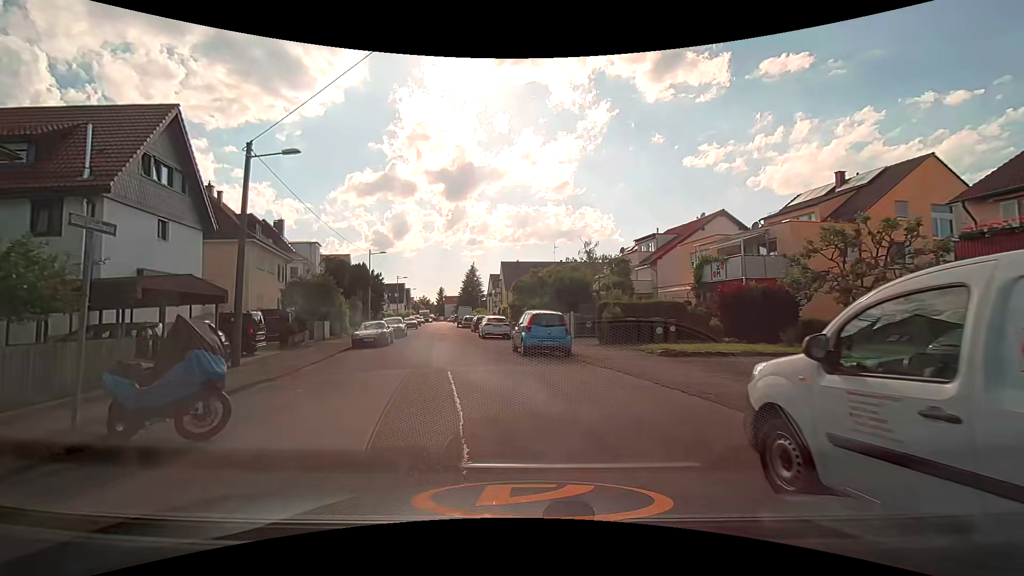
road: residential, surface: asphalt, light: Day
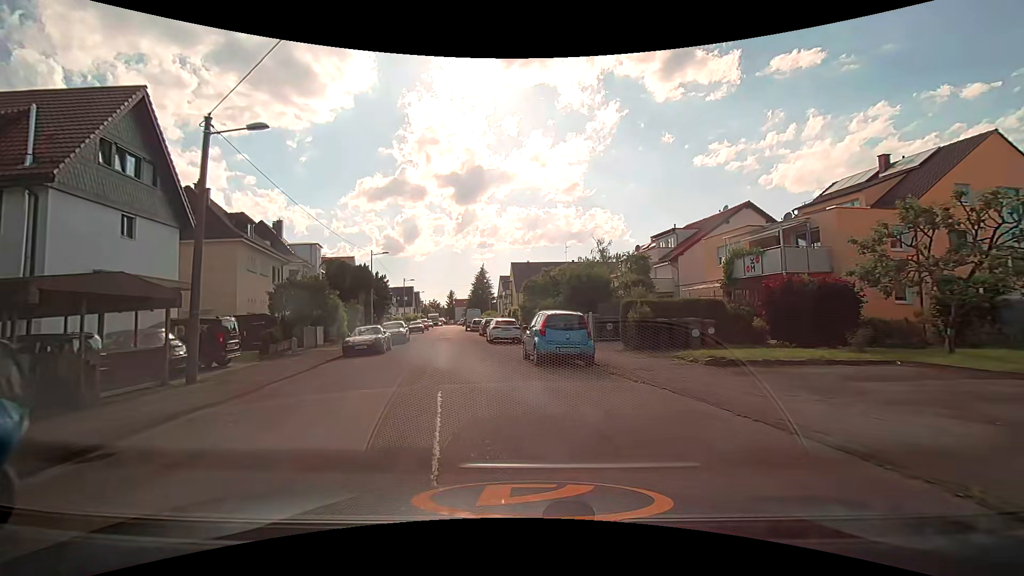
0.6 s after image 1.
(0.0, +3.0) m; -1°
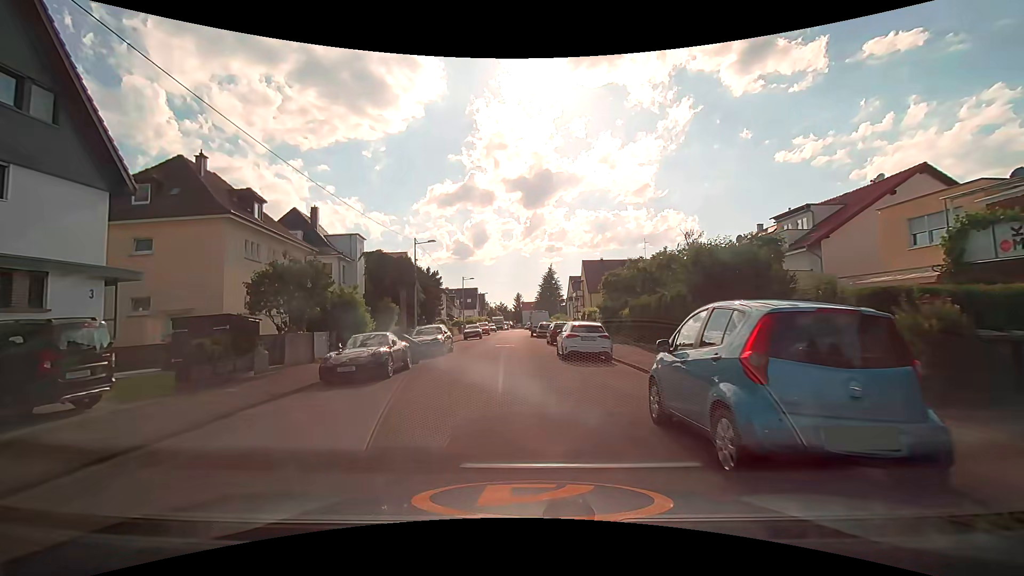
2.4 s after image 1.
(-0.7, +9.6) m; -8°
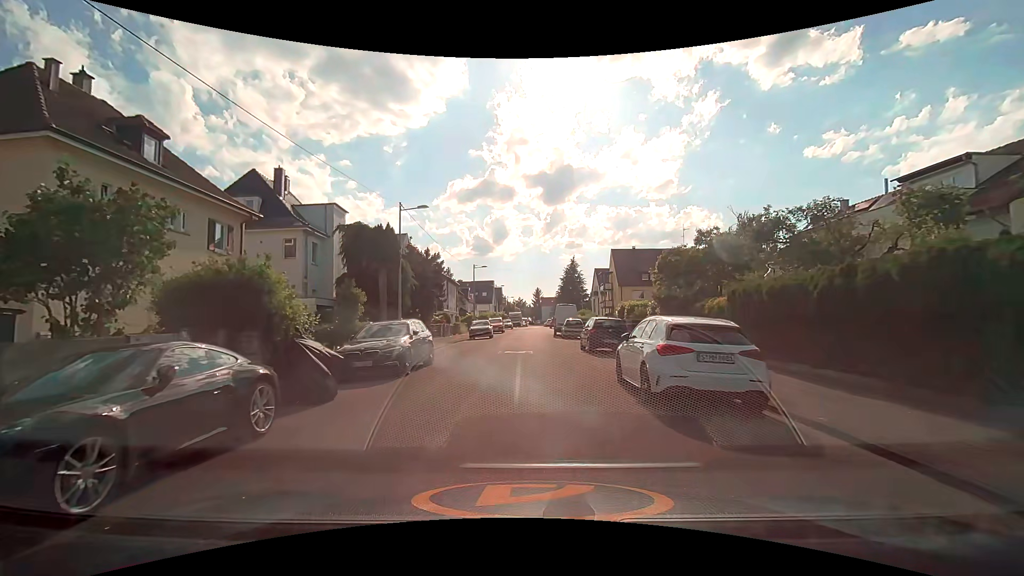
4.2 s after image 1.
(-0.3, +10.2) m; -2°
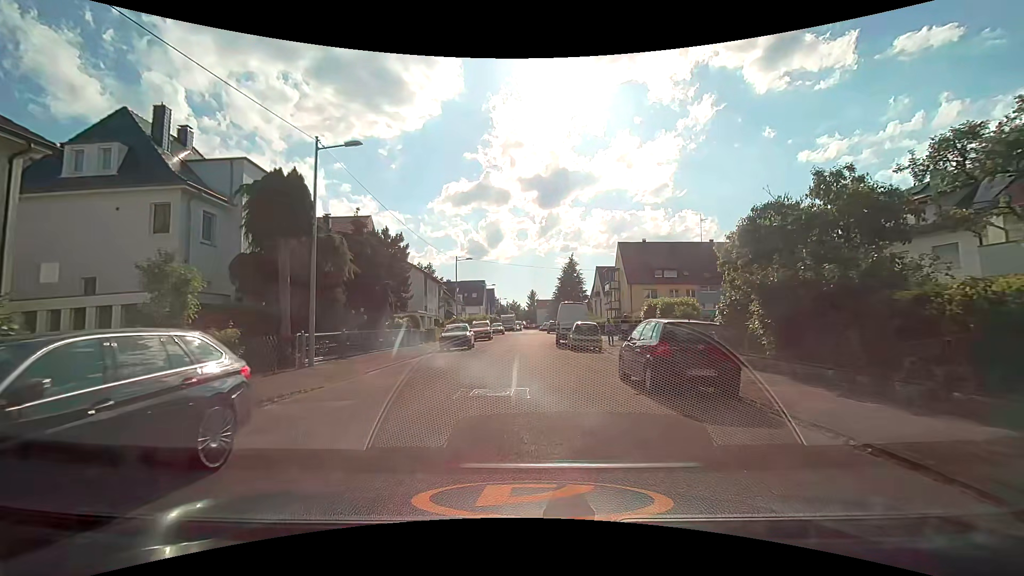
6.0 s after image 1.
(-0.1, +10.7) m; 0°
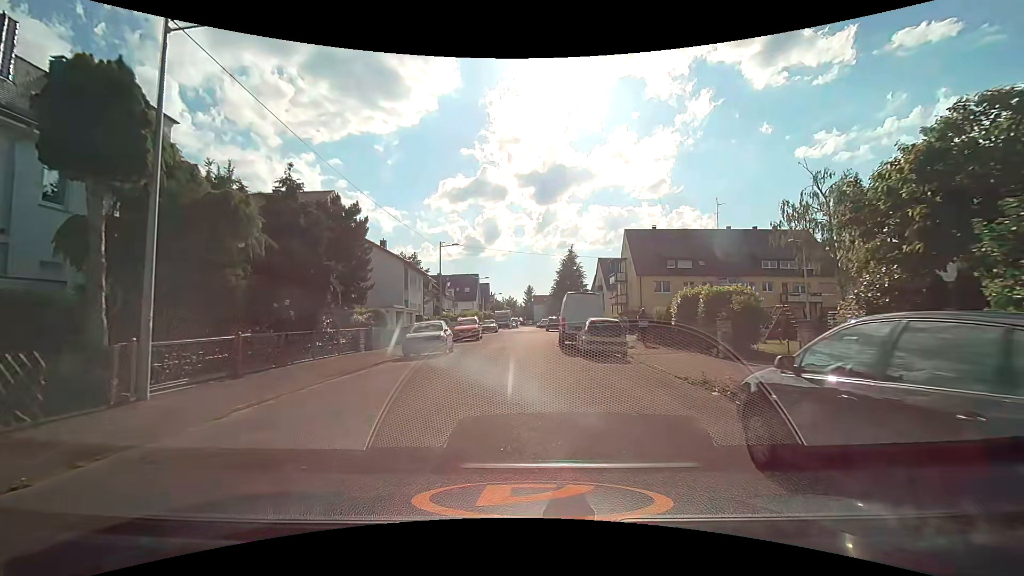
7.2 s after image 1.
(0.0, +7.2) m; 0°
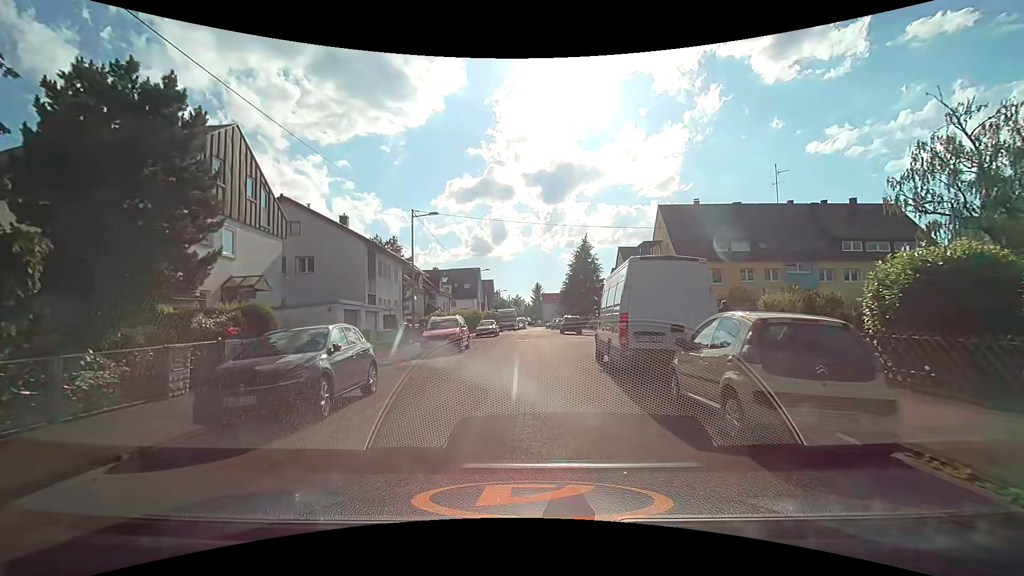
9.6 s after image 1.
(0.0, +12.6) m; -1°
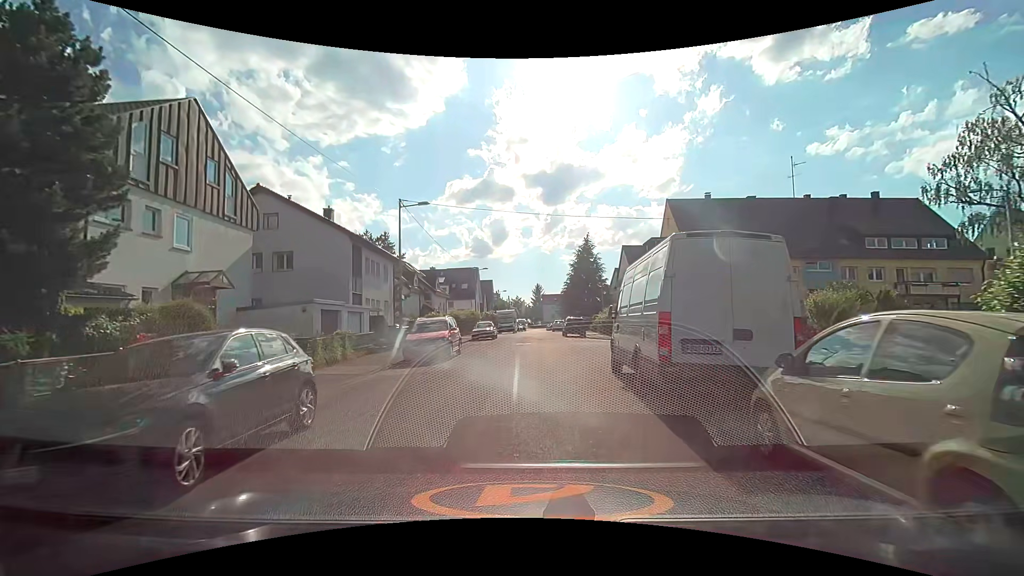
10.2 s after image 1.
(0.0, +3.0) m; 0°
(0, +10) (+2, +20) (+3, +30) (+2, +40) (+2, +50) (+2, +60) (+2, +70) (+3, +80) (+3, +90) (+3, +100) m
